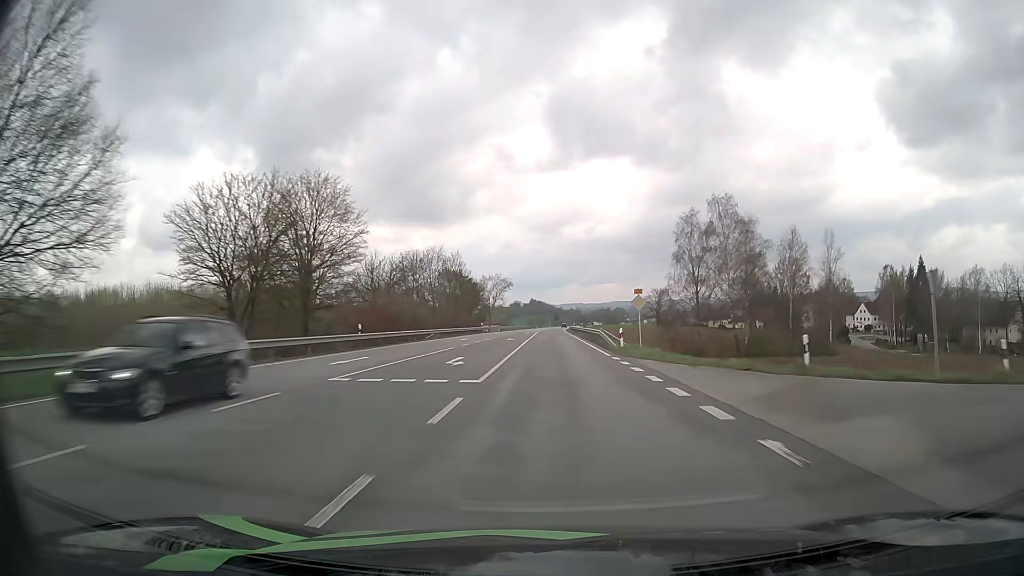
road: primary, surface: asphalt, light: Day
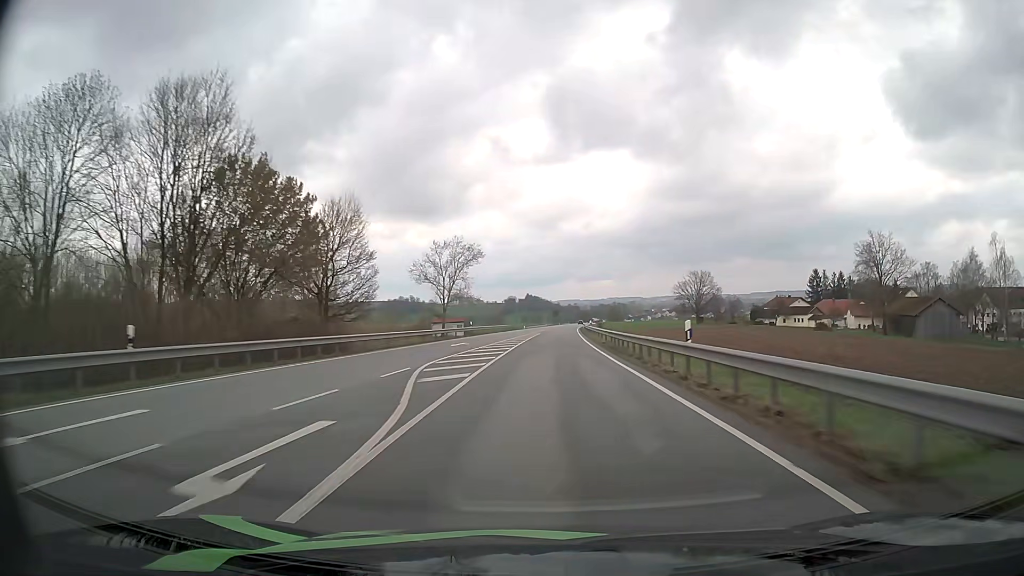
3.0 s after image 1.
(+0.1, +76.9) m; 0°
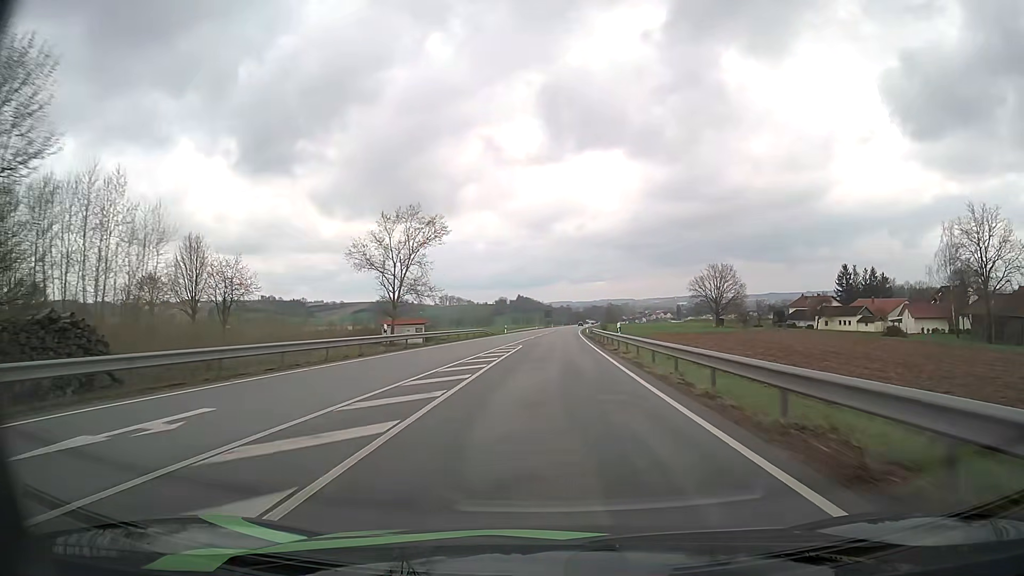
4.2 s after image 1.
(+0.1, +31.1) m; +1°
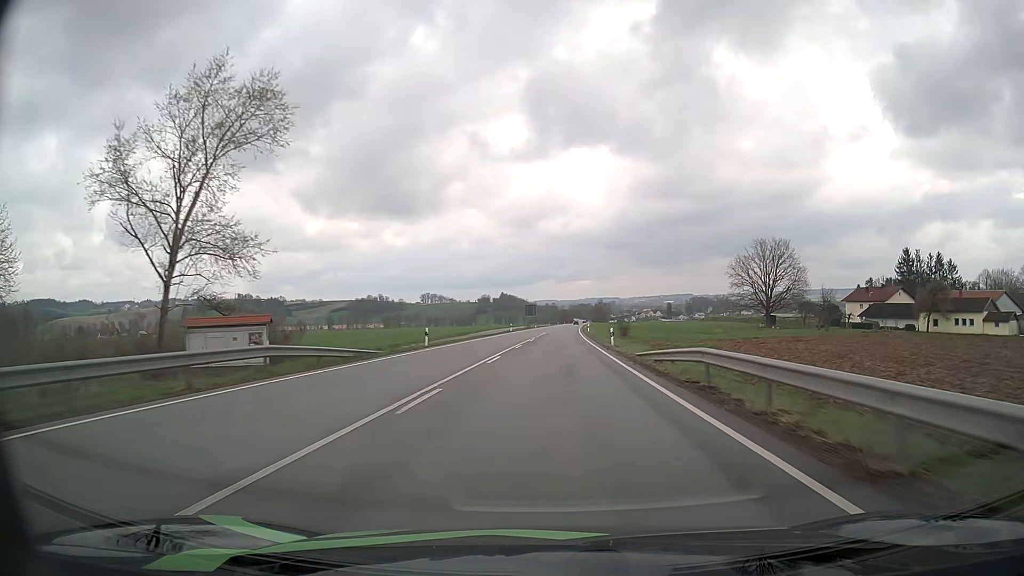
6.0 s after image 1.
(+0.5, +47.2) m; +1°
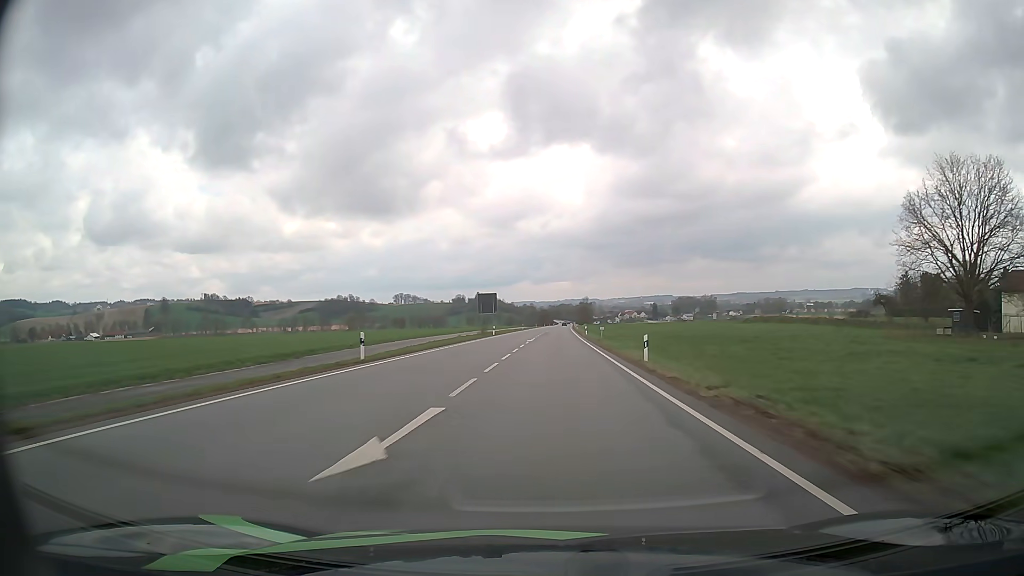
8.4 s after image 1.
(+1.0, +63.5) m; +2°
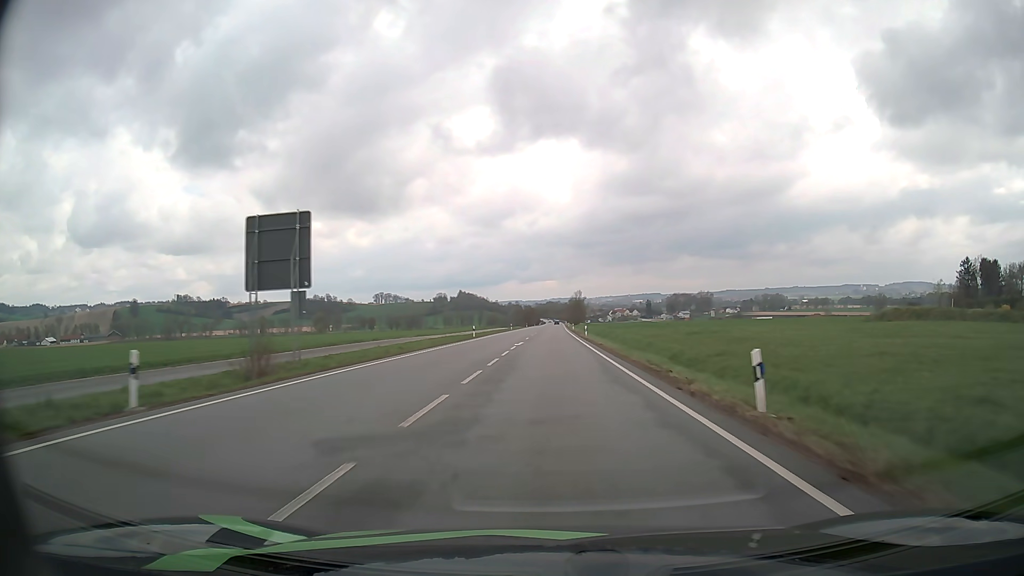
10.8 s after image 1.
(+0.8, +63.8) m; +1°
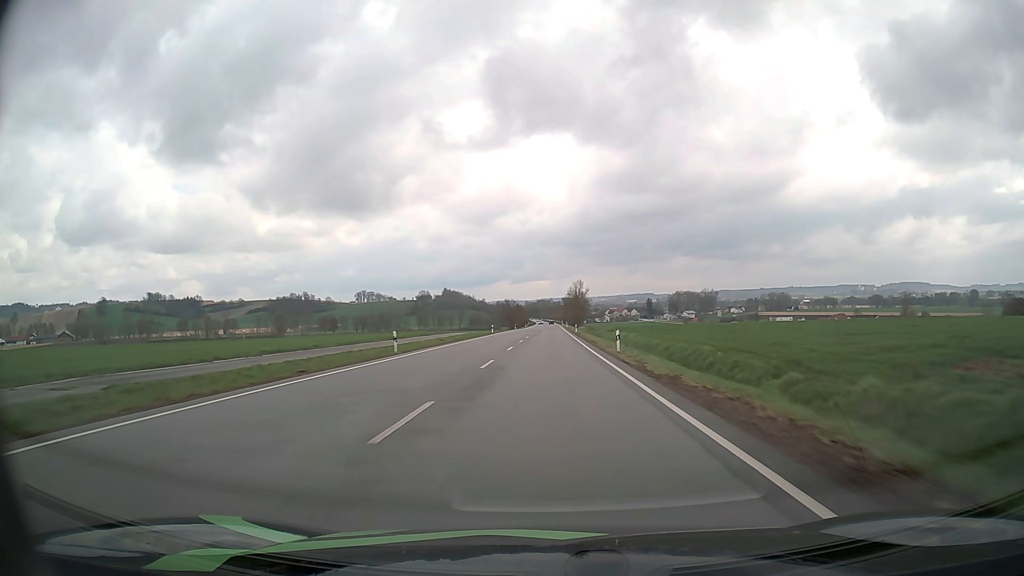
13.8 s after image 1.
(+0.5, +79.7) m; +1°
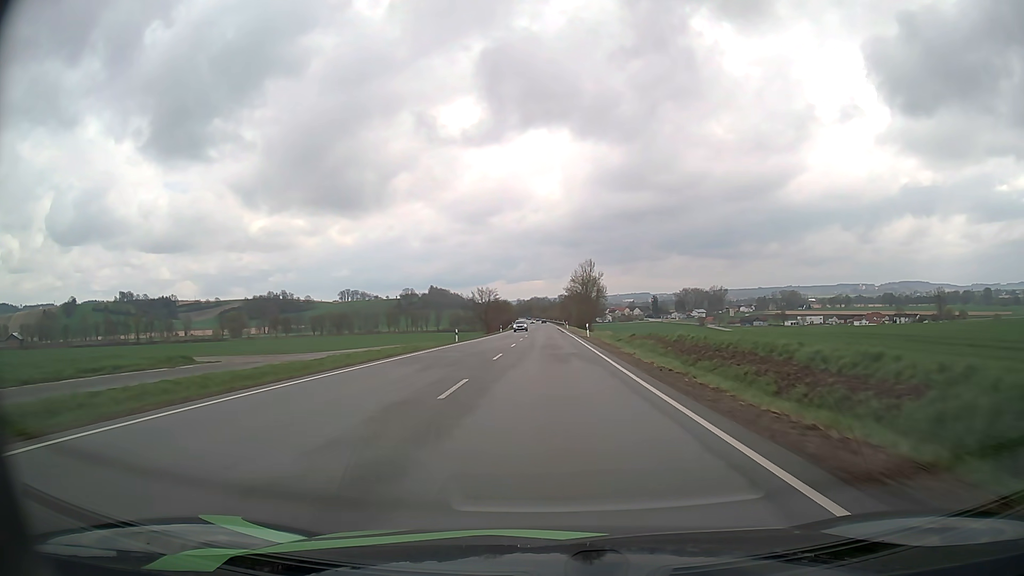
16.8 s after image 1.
(+0.2, +79.7) m; +1°
(0, +10) (0, +20) (0, +30) (0, +40) (0, +50) (0, +60) (0, +70) (0, +80) (0, +90) (0, +100) m
